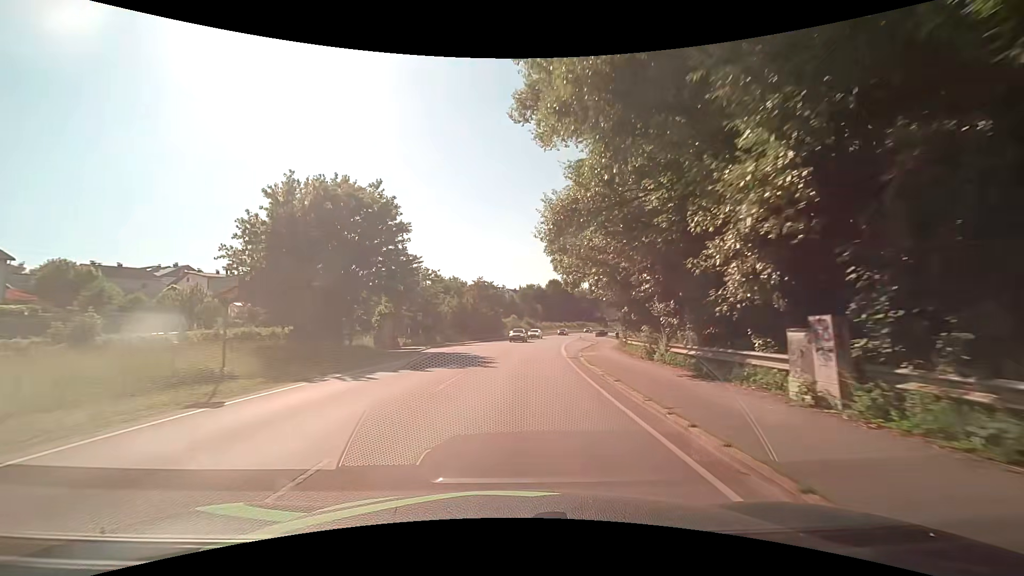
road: primary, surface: asphalt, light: Day
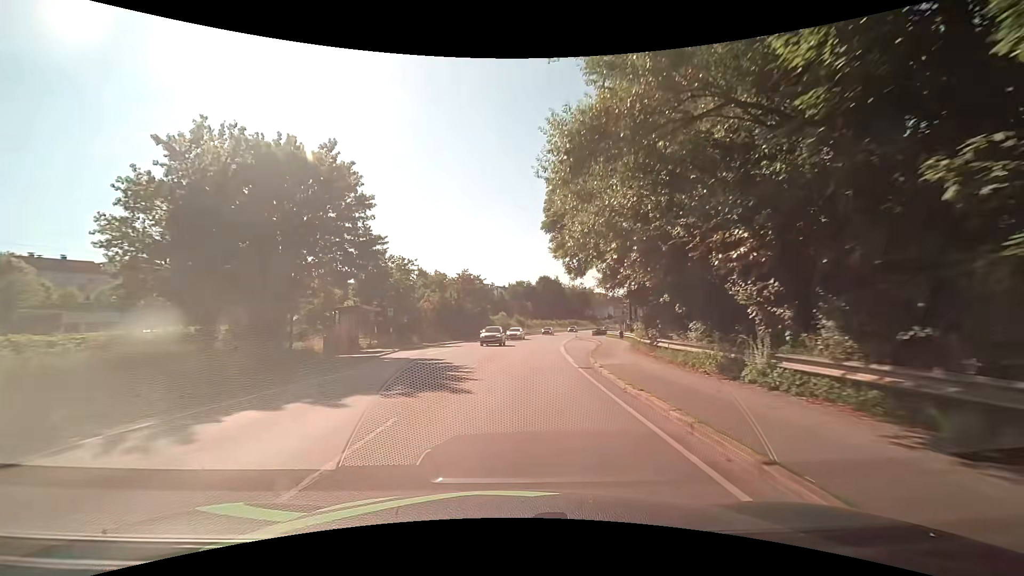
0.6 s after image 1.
(+0.1, +7.9) m; +1°
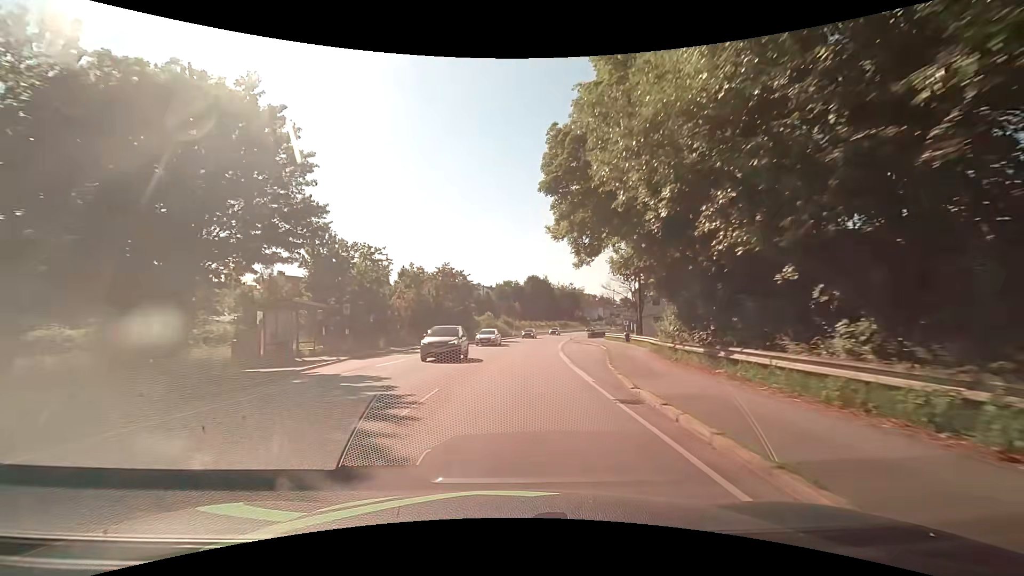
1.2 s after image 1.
(+0.1, +8.2) m; +1°
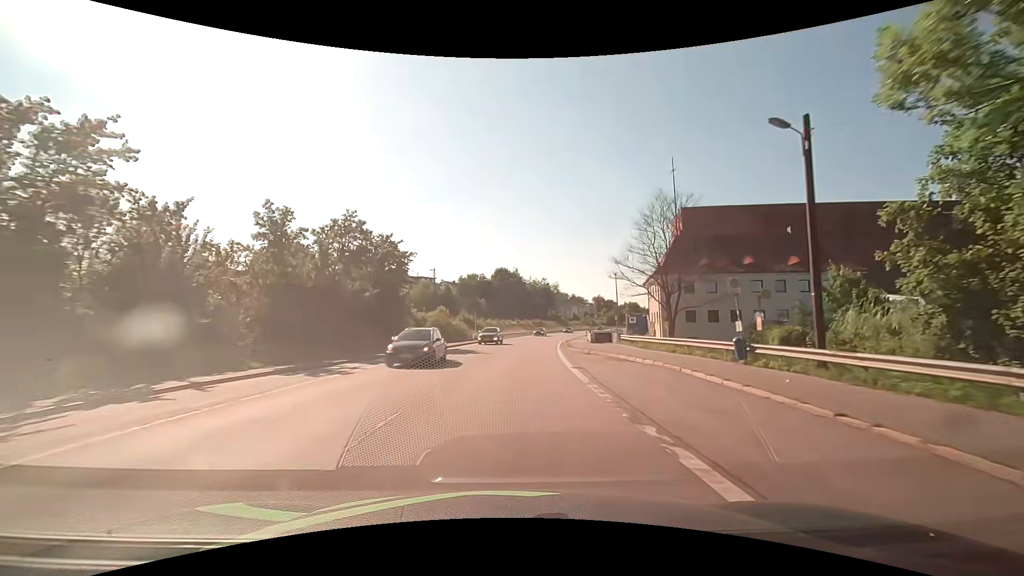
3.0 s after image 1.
(+1.0, +26.8) m; +4°
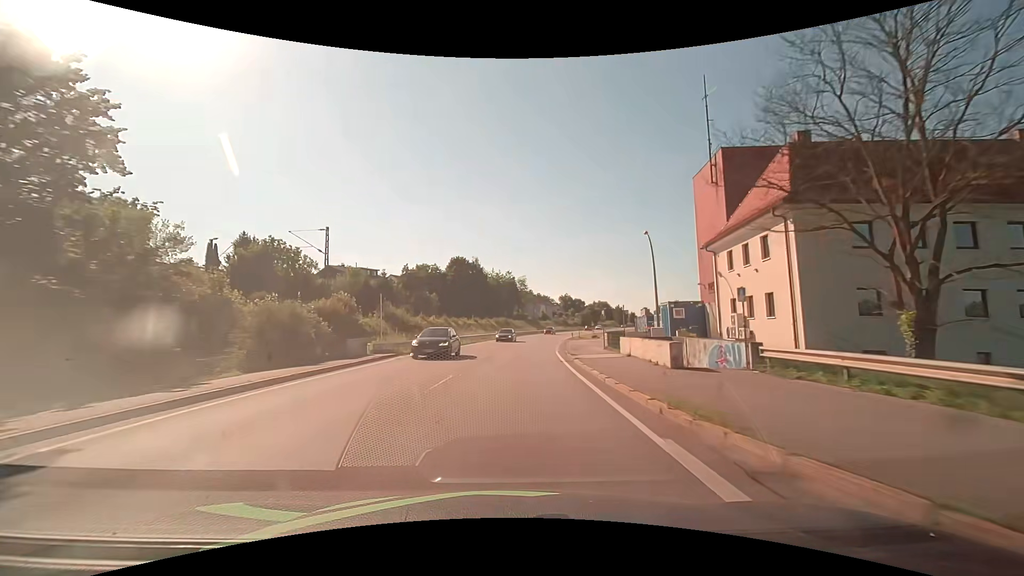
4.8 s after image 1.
(+1.3, +29.8) m; +4°
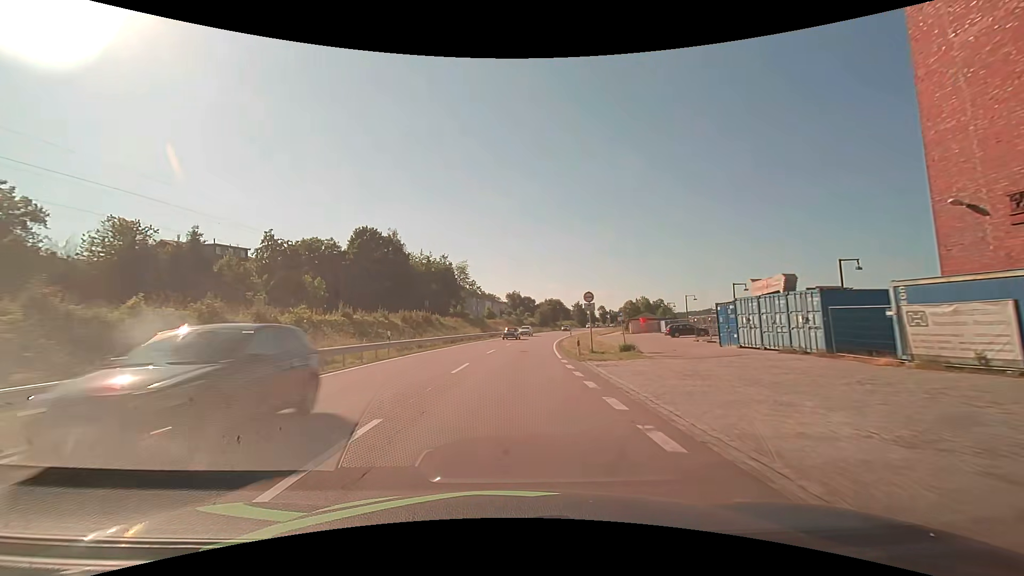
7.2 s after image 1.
(+2.4, +43.9) m; +6°
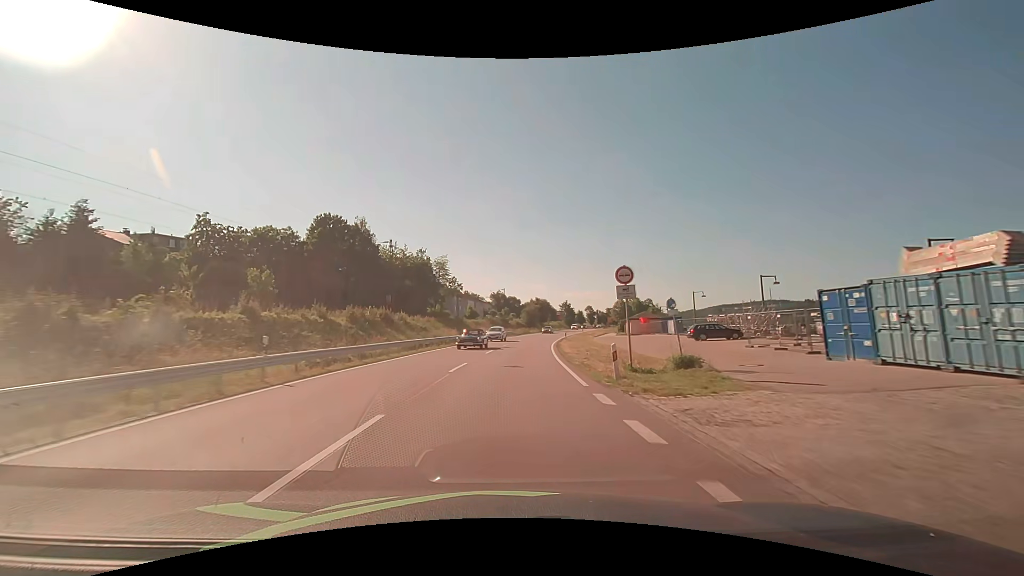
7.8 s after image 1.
(+0.2, +11.7) m; +2°
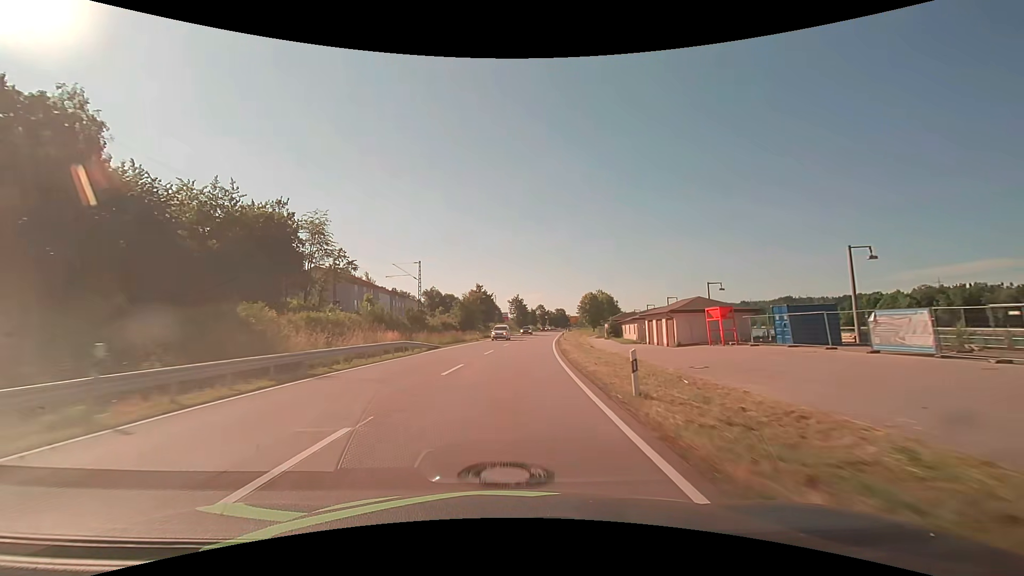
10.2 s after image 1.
(+2.8, +49.0) m; +7°
(0, +10) (0, +20) (+1, +30) (+2, +40) (+3, +50) (+4, +60) (+5, +70) (+6, +80) (+7, +90) (+8, +100) m
